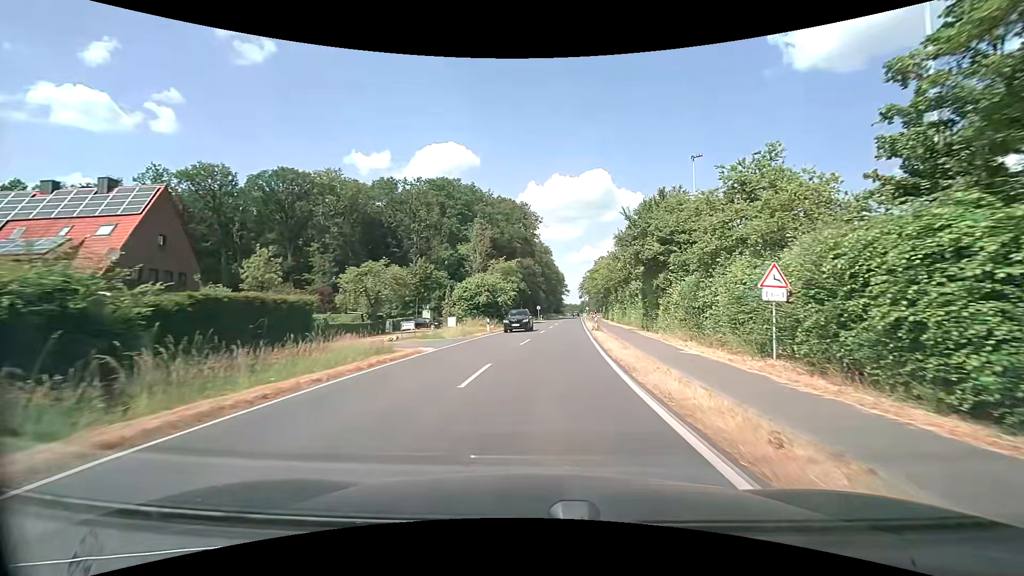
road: secondary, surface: asphalt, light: Day
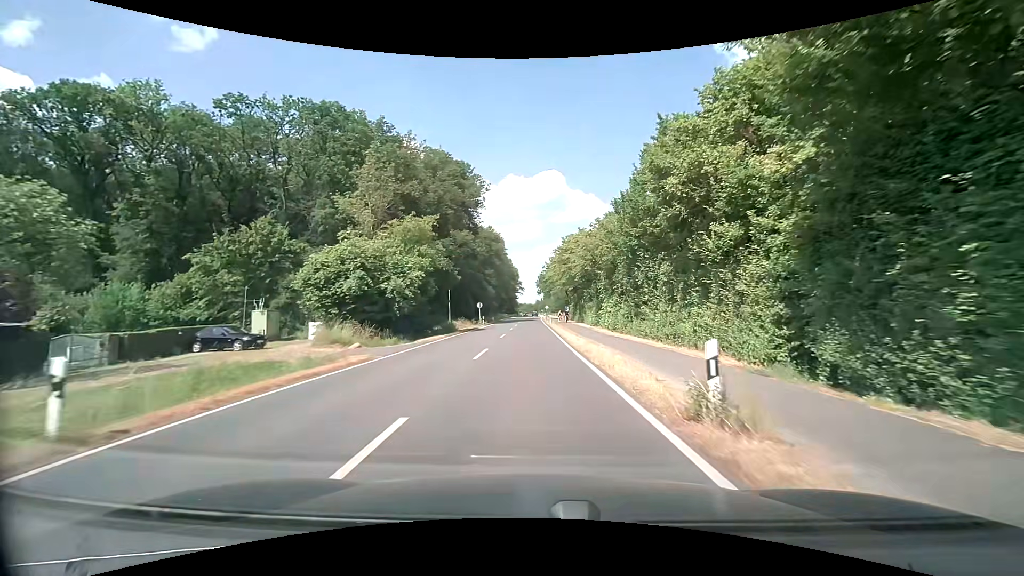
(+1.8, +30.8) m; +5°
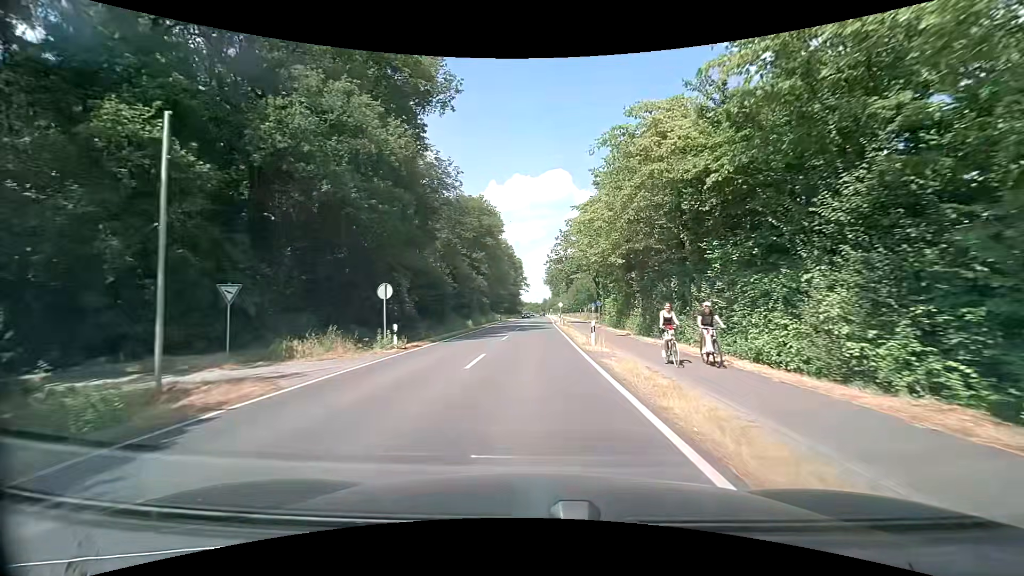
(+0.1, +38.7) m; -1°
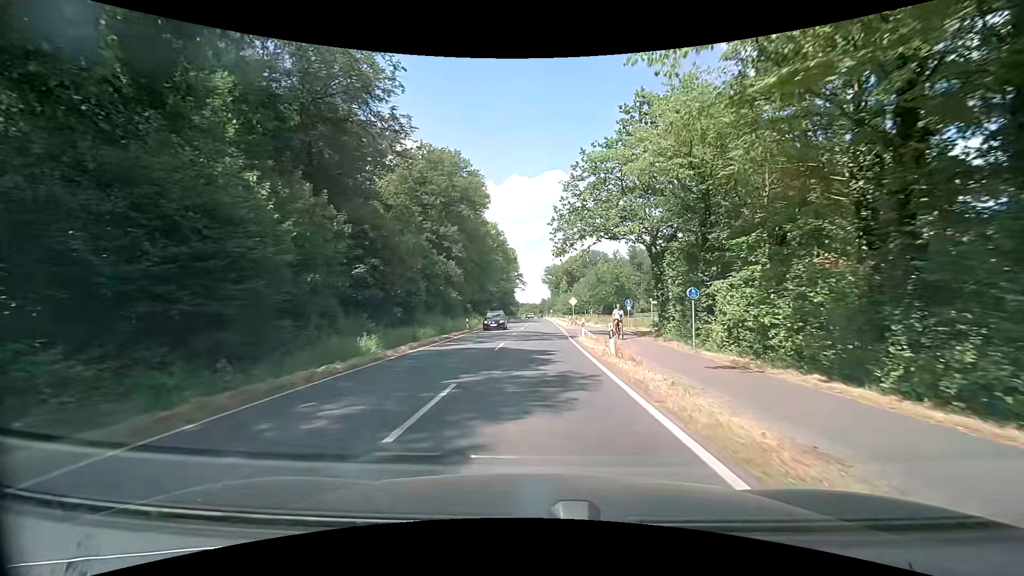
(+0.3, +30.6) m; 0°
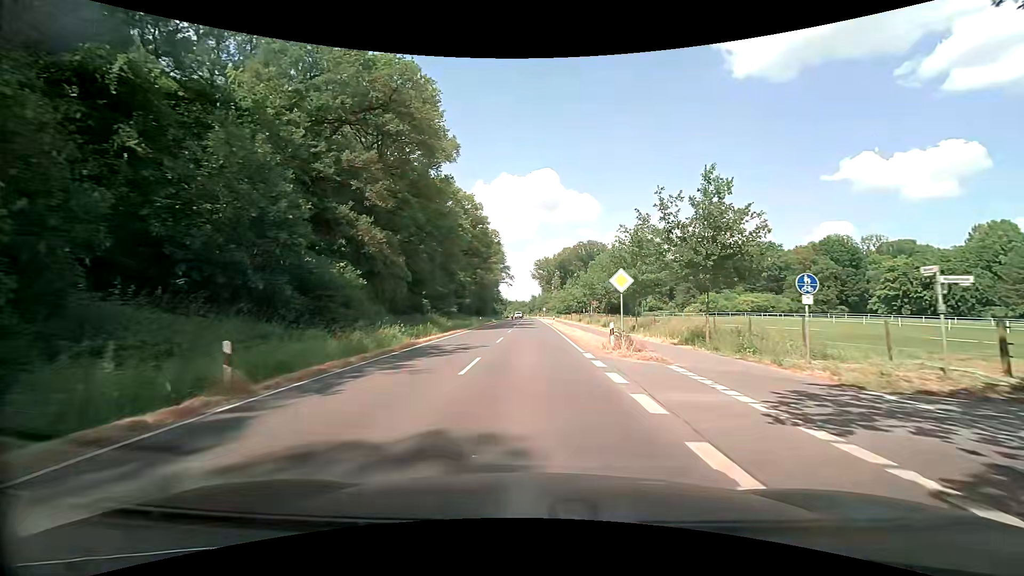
(+0.5, +30.4) m; +1°
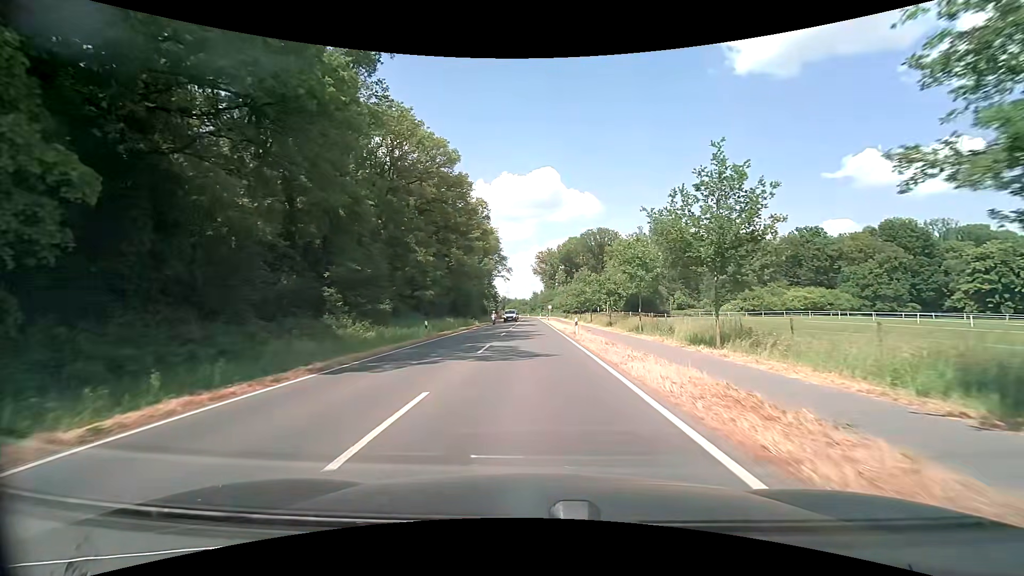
(+0.1, +30.6) m; 0°
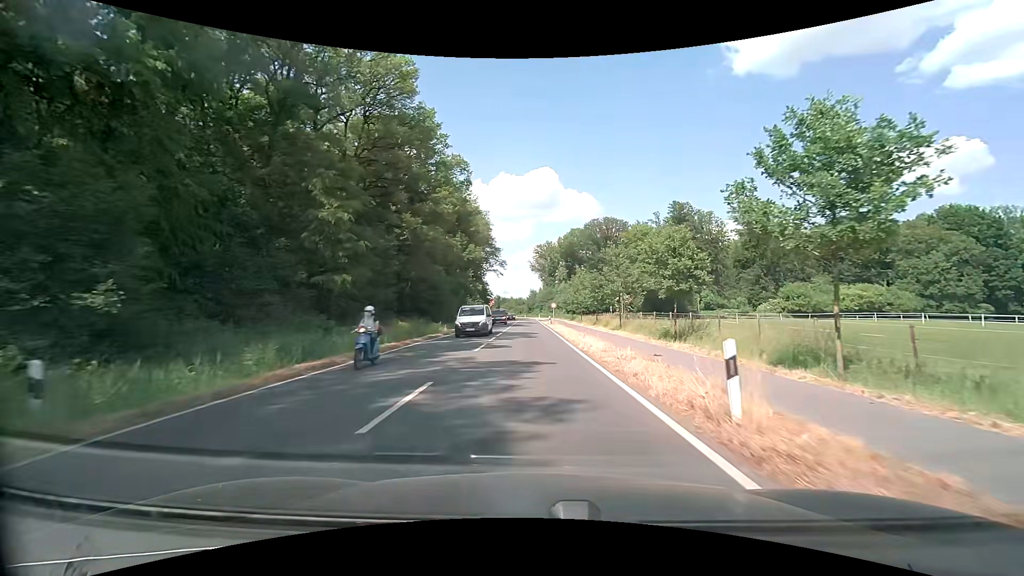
(0.0, +22.9) m; -1°
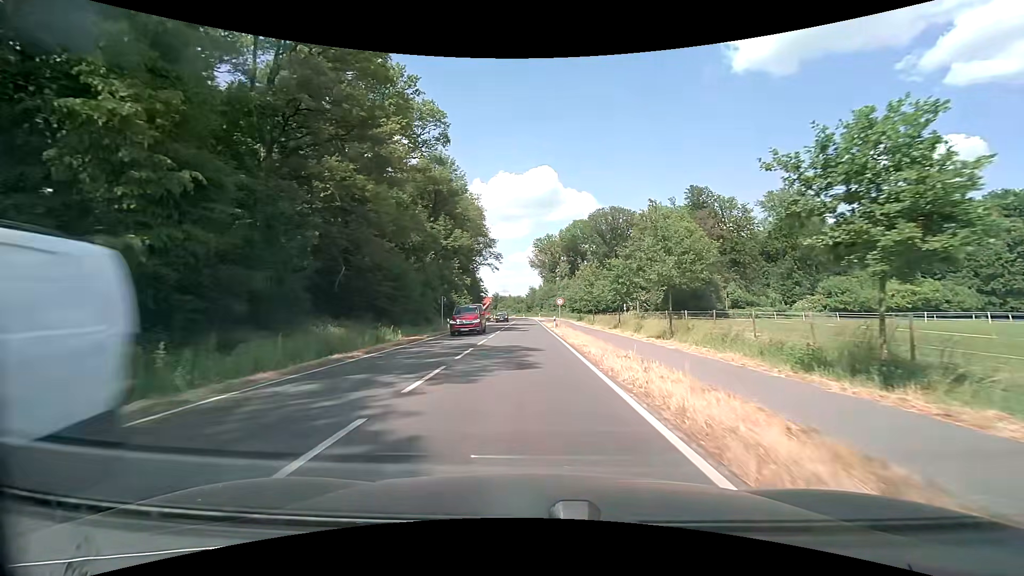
(+0.2, +15.3) m; +1°
(0, +10) (0, +20) (0, +30) (0, +40) (-1, +50) (-1, +60) (-1, +70) (-1, +80) (-1, +90) (-2, +100) m
